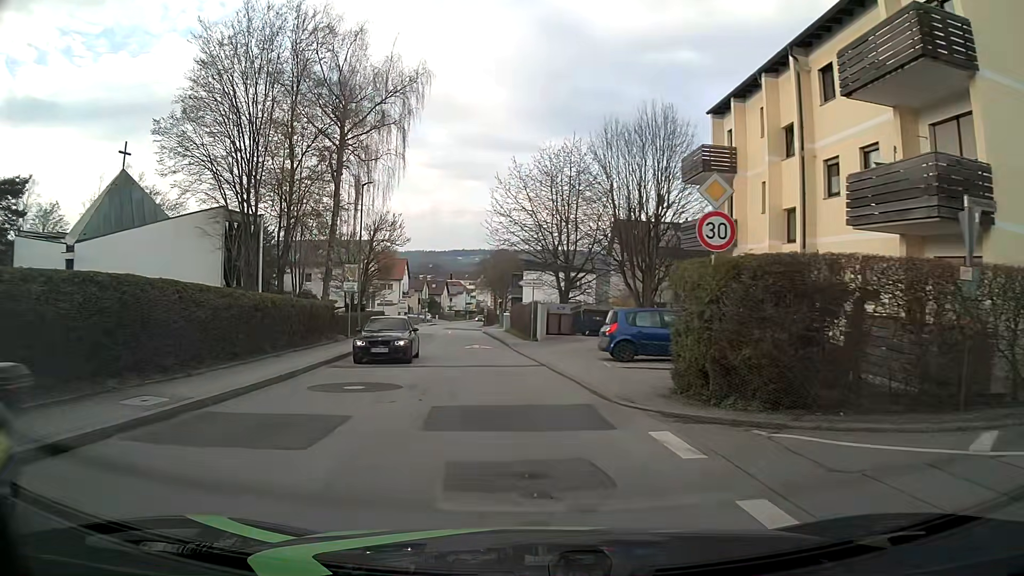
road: unclassified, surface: asphalt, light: Day
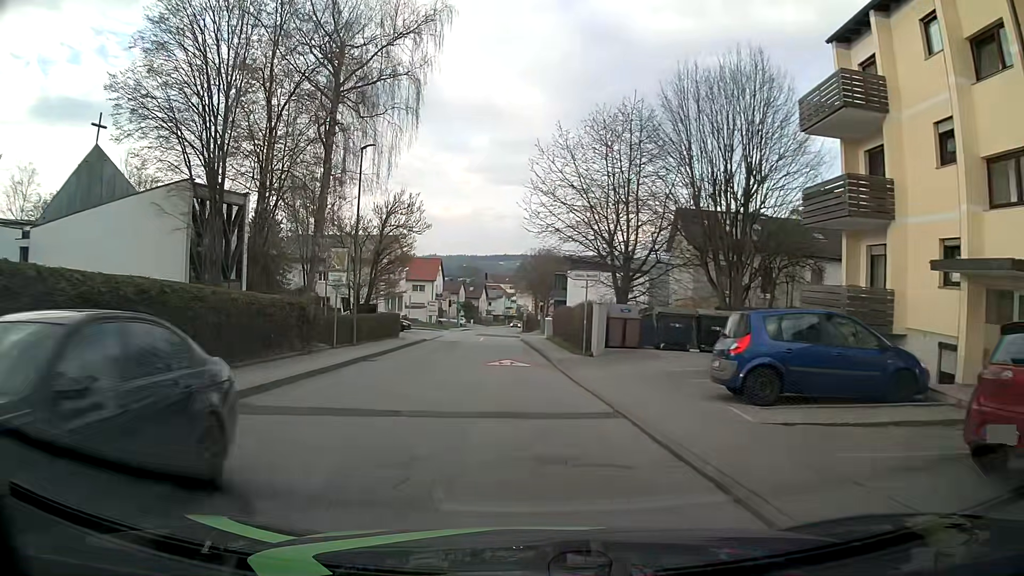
(-0.3, +9.1) m; -3°
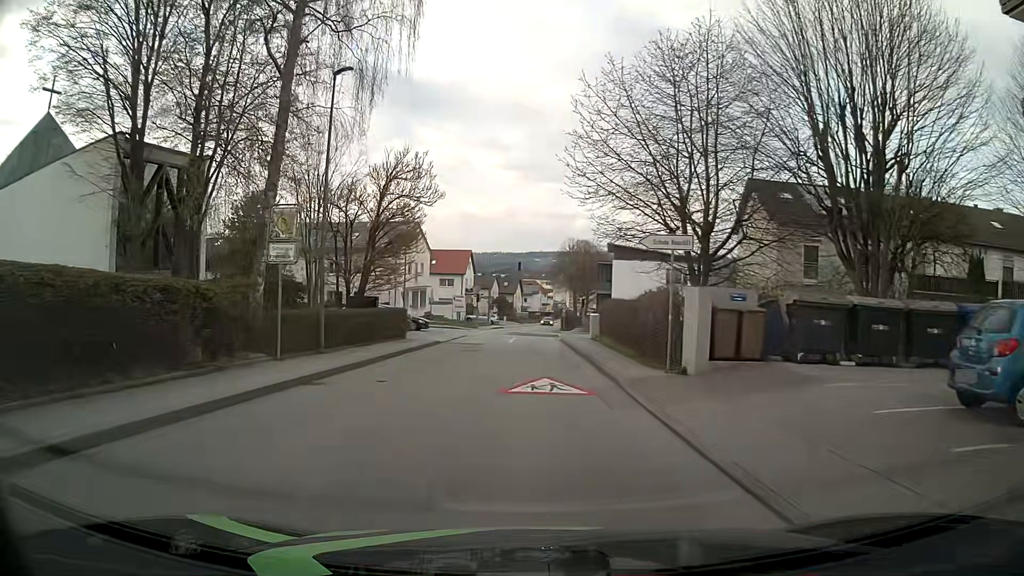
(-0.3, +9.1) m; -3°
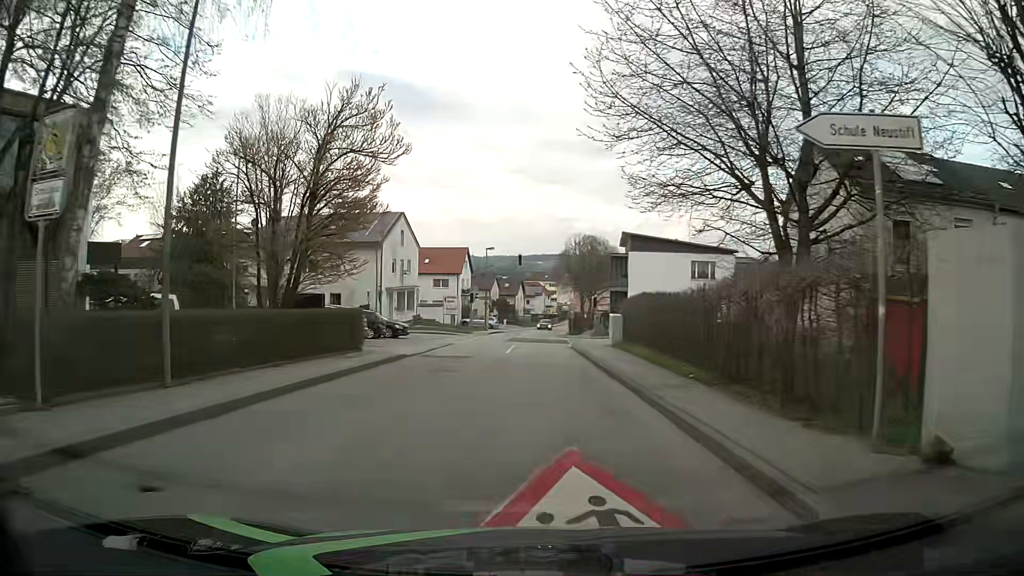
(-0.1, +9.1) m; -1°
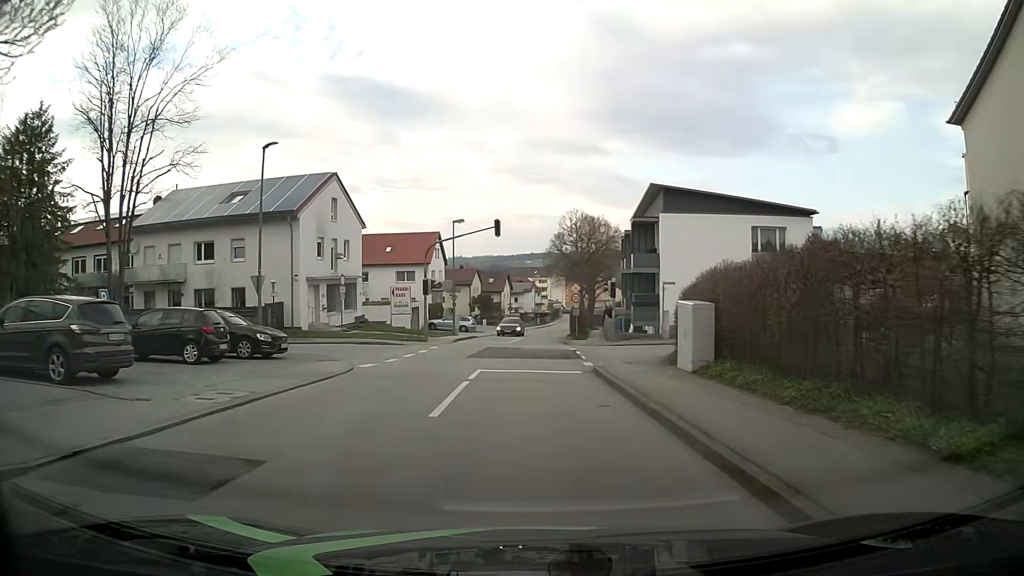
(+0.4, +18.1) m; +2°
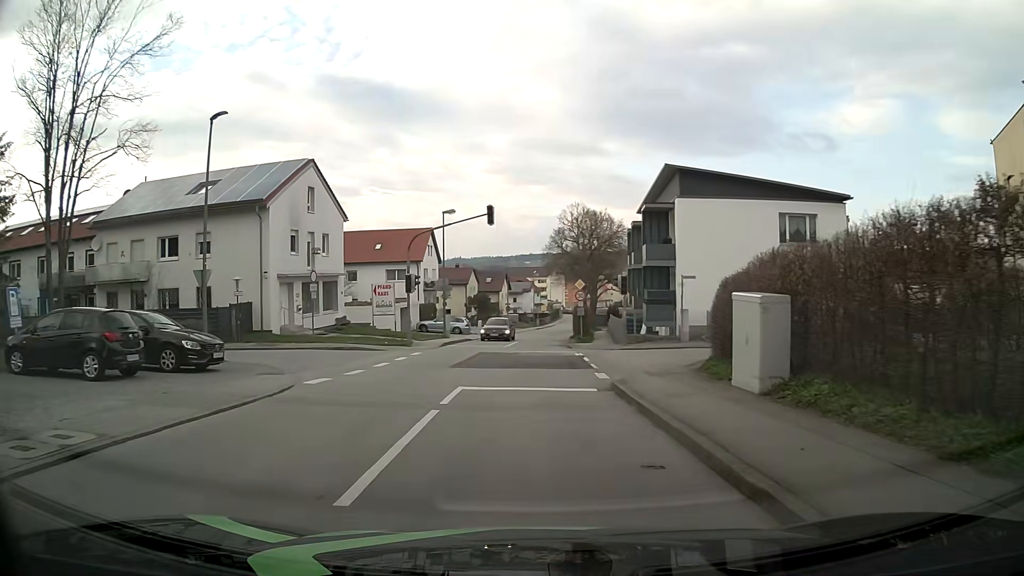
(0.0, +4.5) m; 0°
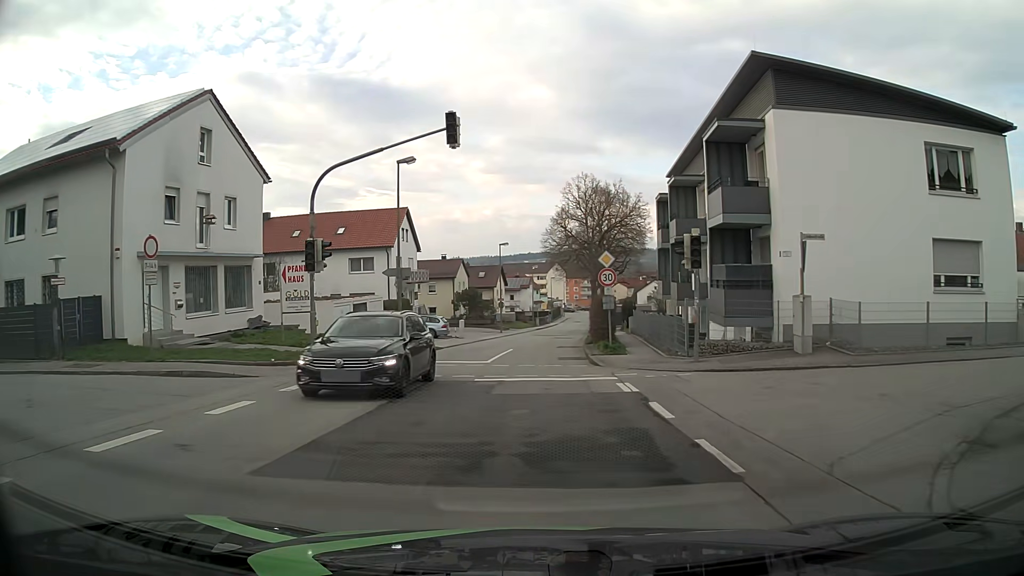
(+0.1, +13.6) m; 0°
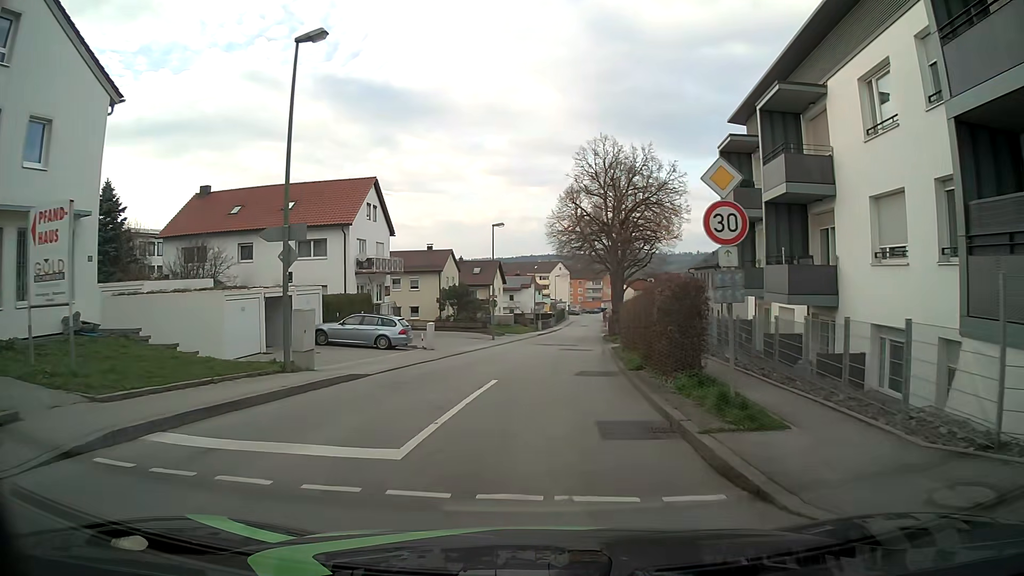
(-0.1, +13.4) m; -1°
(0, +10) (+1, +20) (+2, +30) (+3, +40) (+4, +50) (+5, +60) (+6, +70) (+7, +80) (+8, +90) (+9, +100) m
